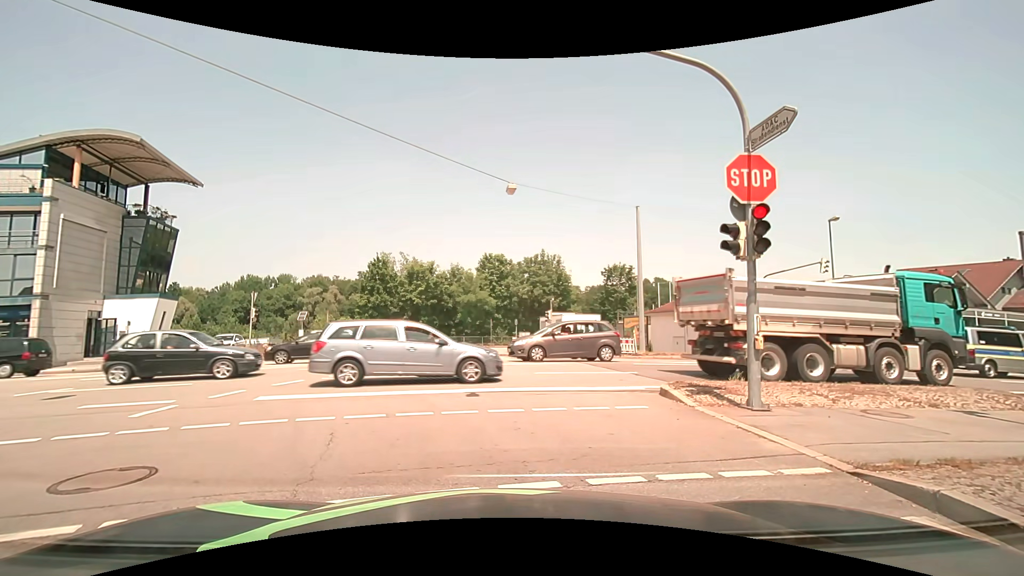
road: tertiary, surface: asphalt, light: Day
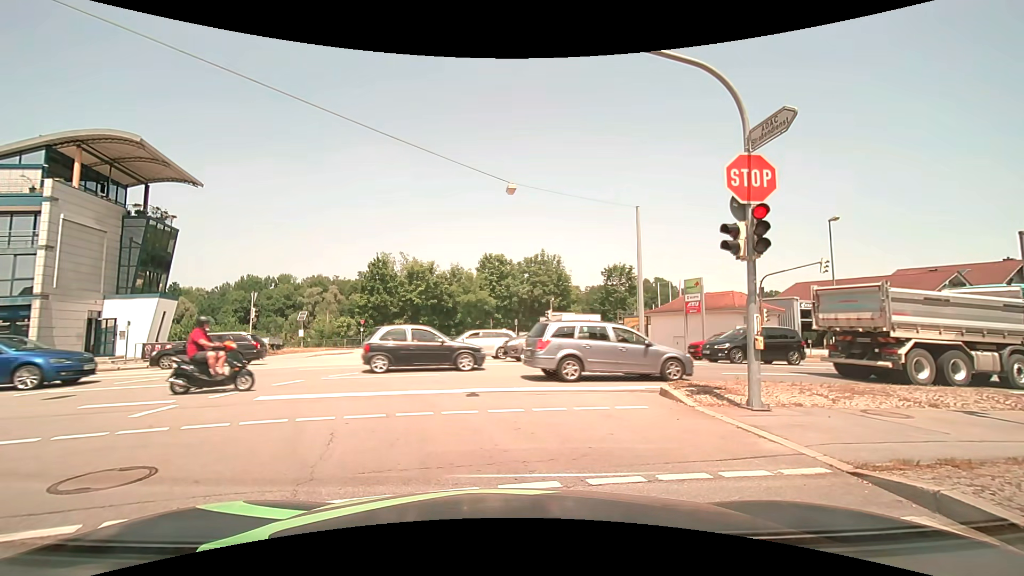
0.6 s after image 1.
(0.0, 0.0) m; 0°
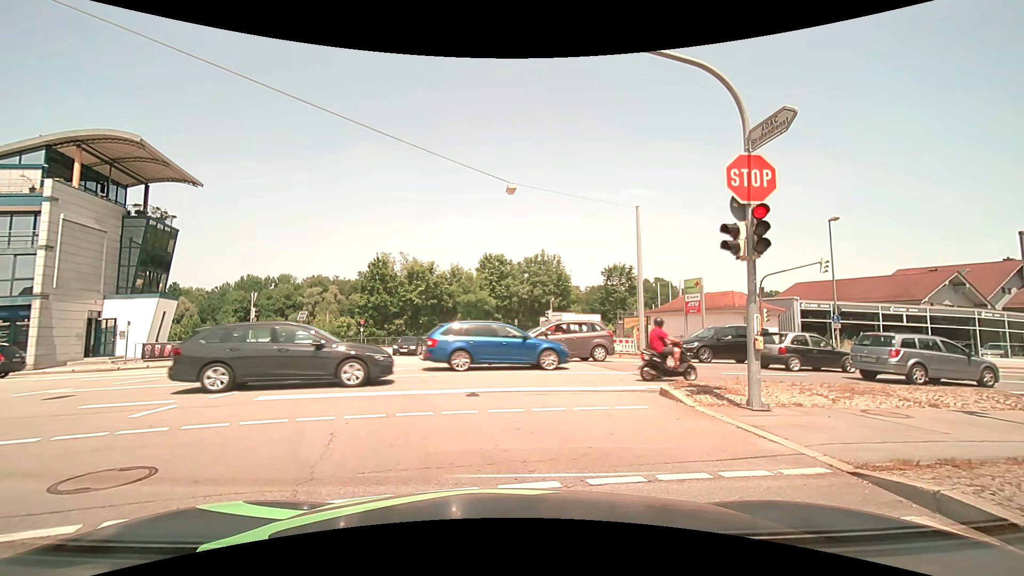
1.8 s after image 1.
(0.0, 0.0) m; 0°
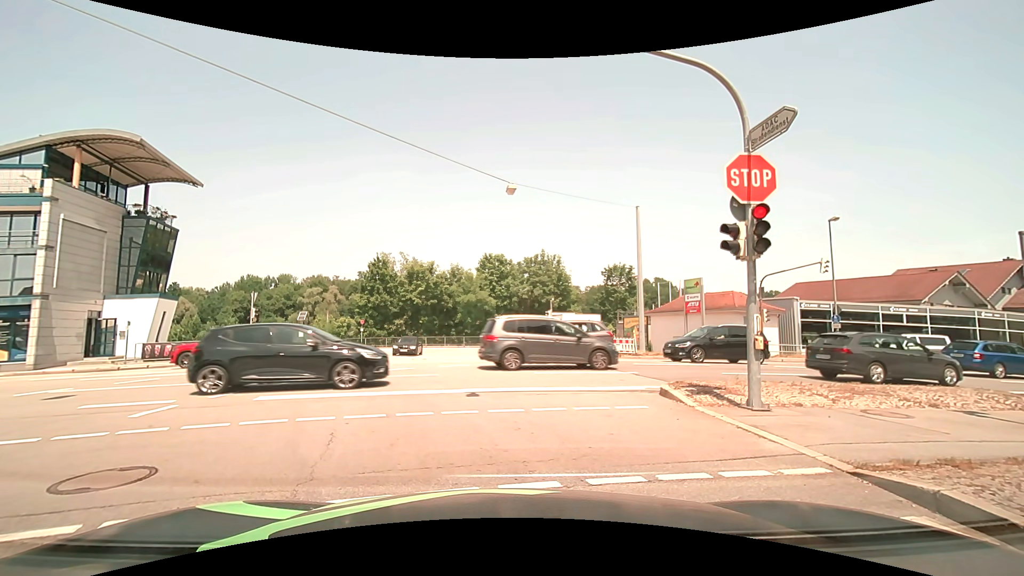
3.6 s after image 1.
(0.0, 0.0) m; 0°
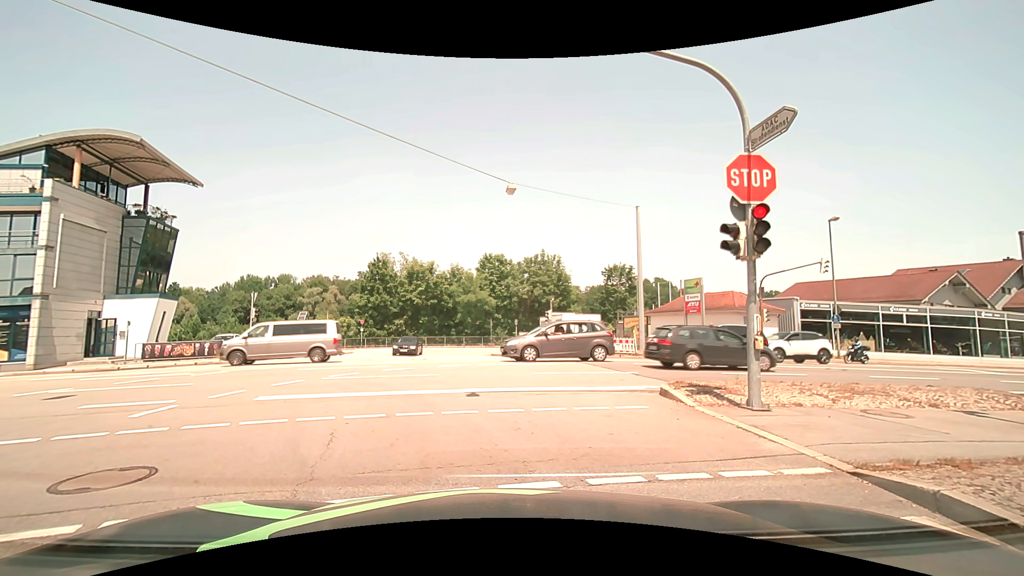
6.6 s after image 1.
(0.0, 0.0) m; 0°
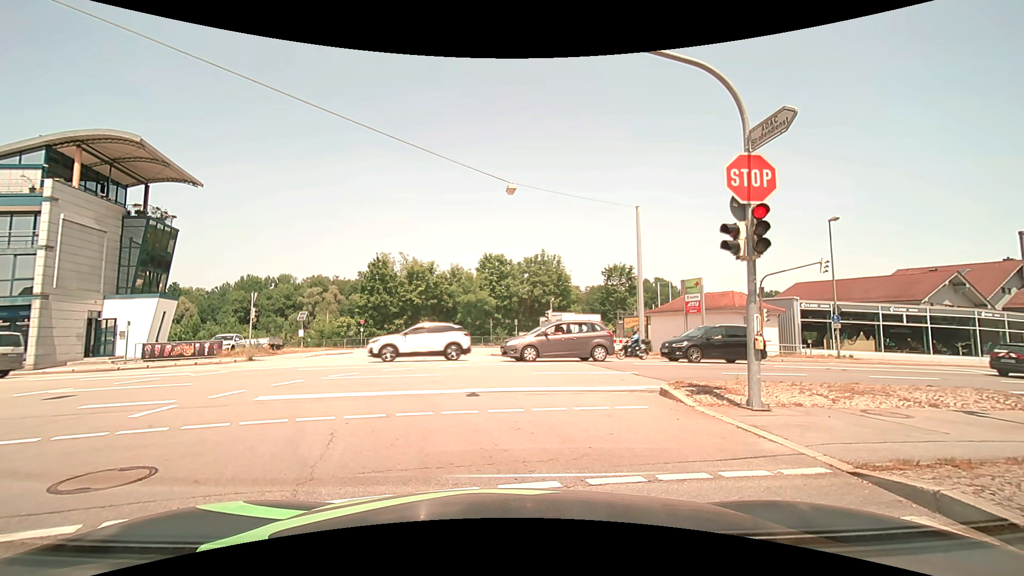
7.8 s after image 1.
(0.0, 0.0) m; 0°
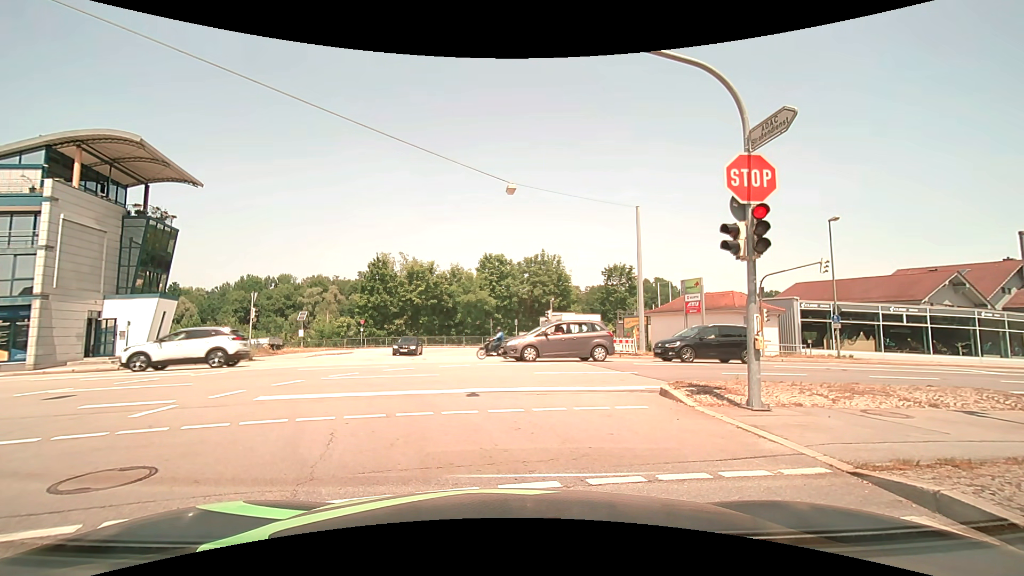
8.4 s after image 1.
(0.0, 0.0) m; 0°
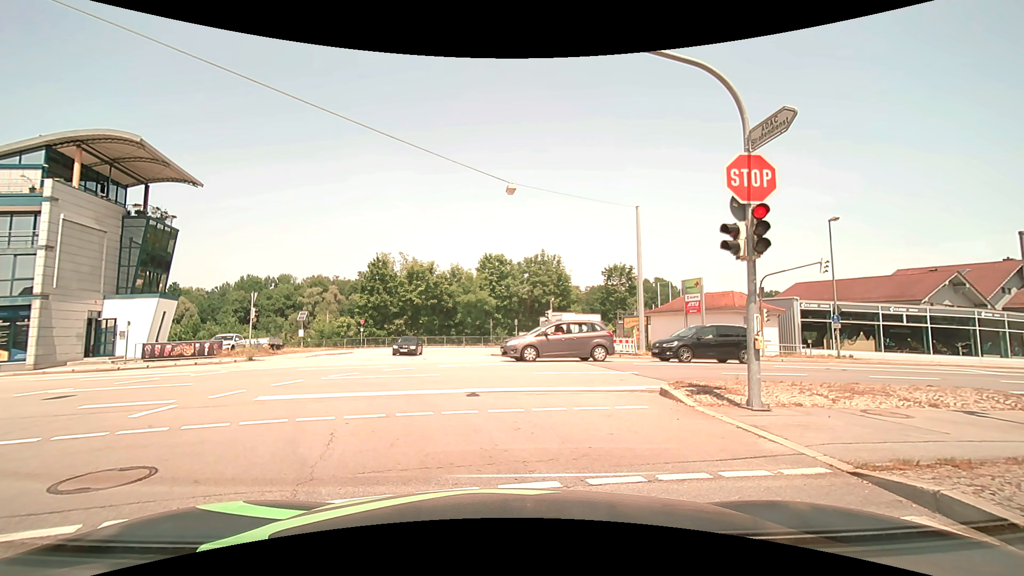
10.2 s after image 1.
(0.0, 0.0) m; 0°
